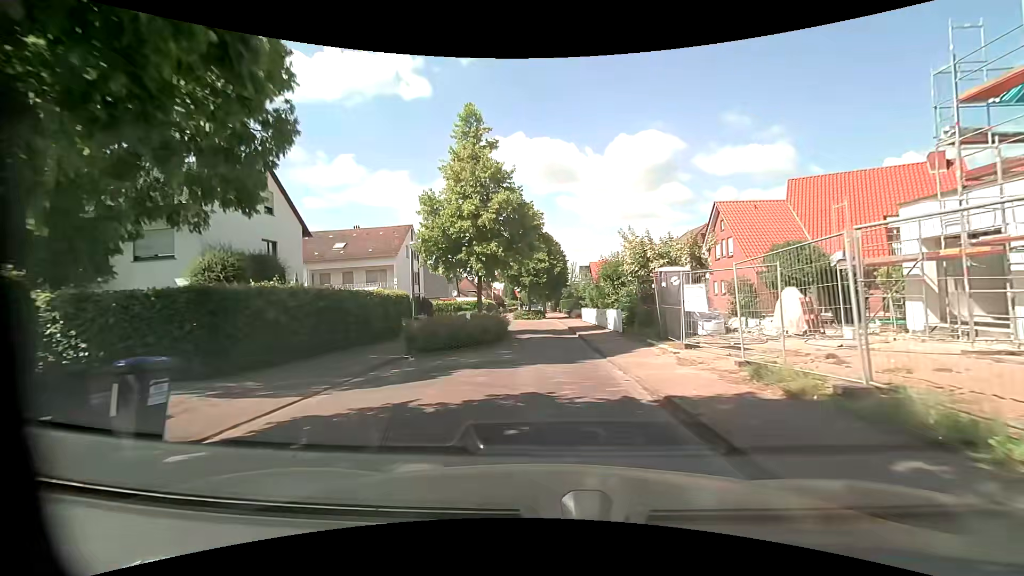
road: residential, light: Day
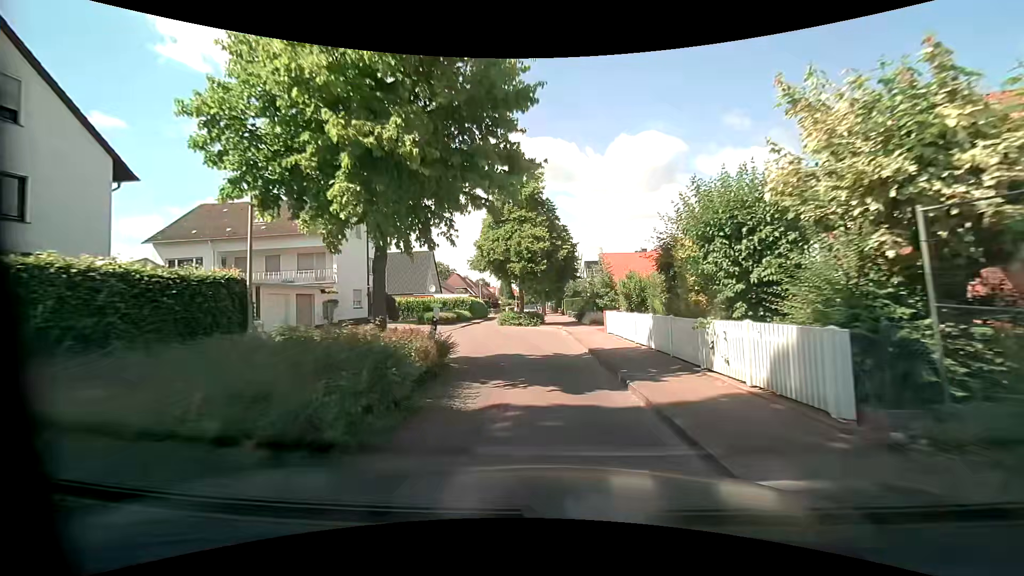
(-0.1, +14.5) m; 0°
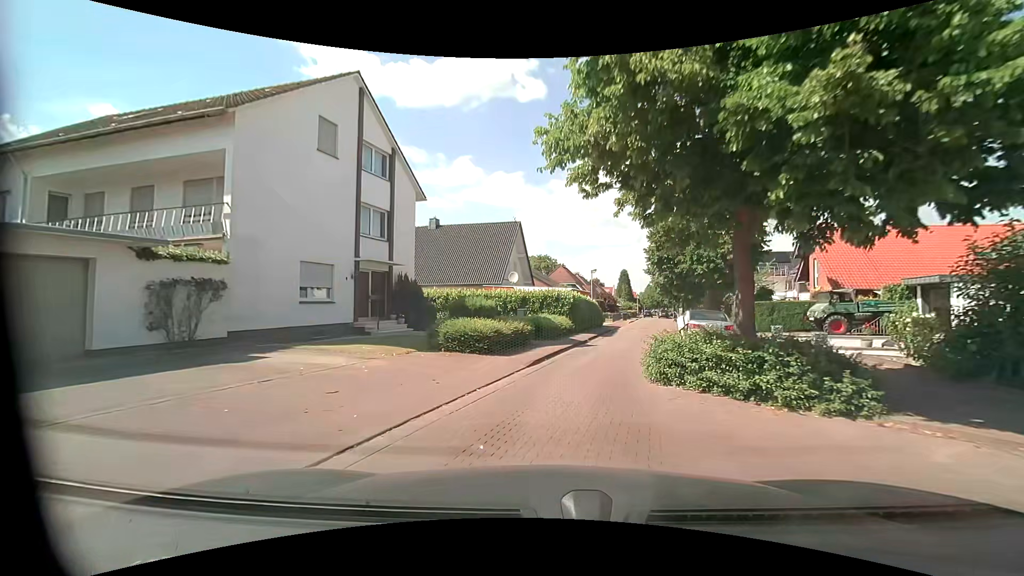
(-2.5, +23.3) m; -15°
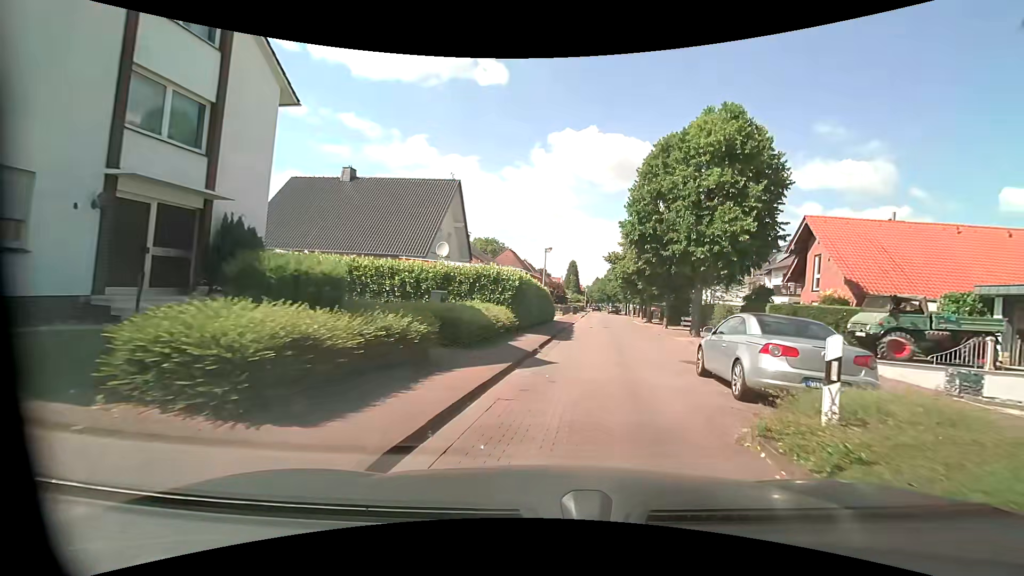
(+0.6, +9.3) m; +8°
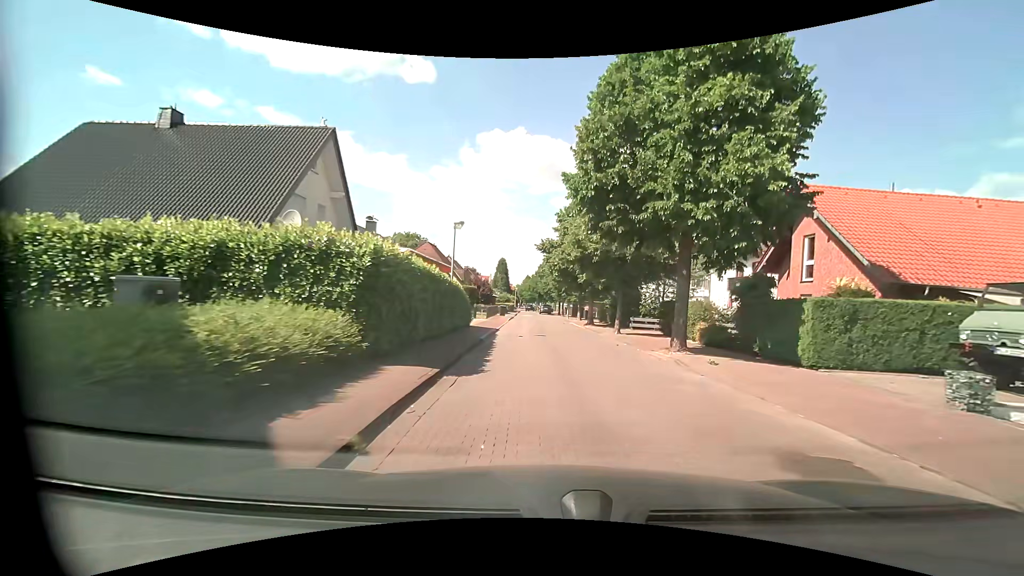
(+0.8, +9.3) m; +8°
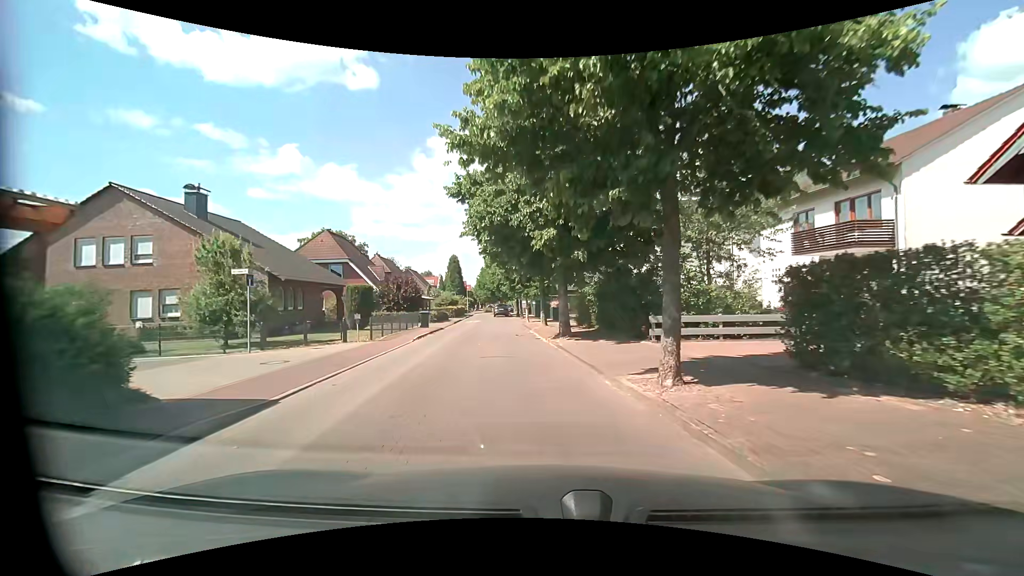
(+1.4, +18.6) m; +3°
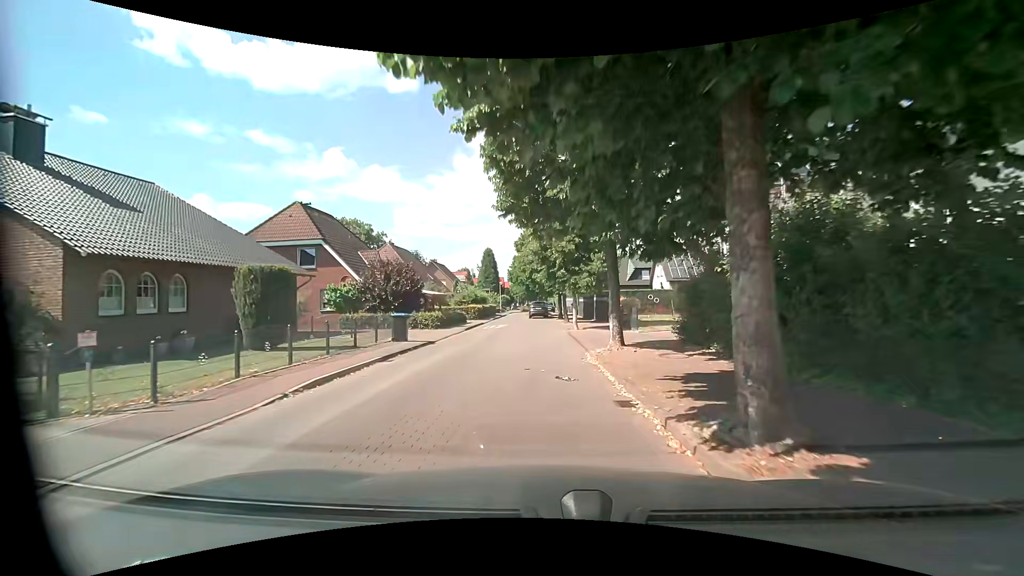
(-0.2, +14.1) m; -5°
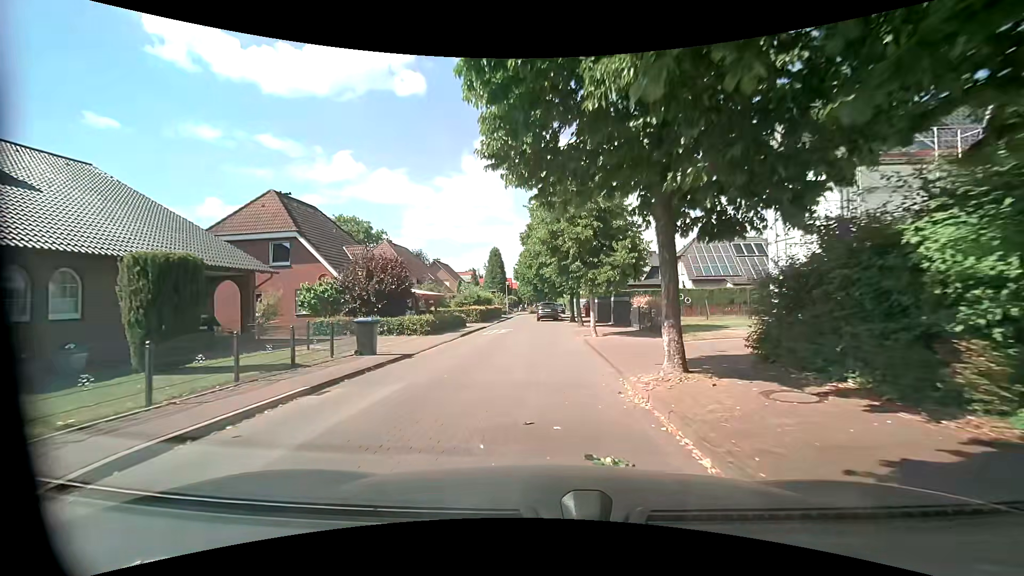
(+0.1, +4.7) m; 0°
(0, +10) (0, +20) (-1, +30) (-2, +40) (-3, +50) (-2, +60) (-1, +70) (+1, +80) (+2, +89) (+2, +99) m
